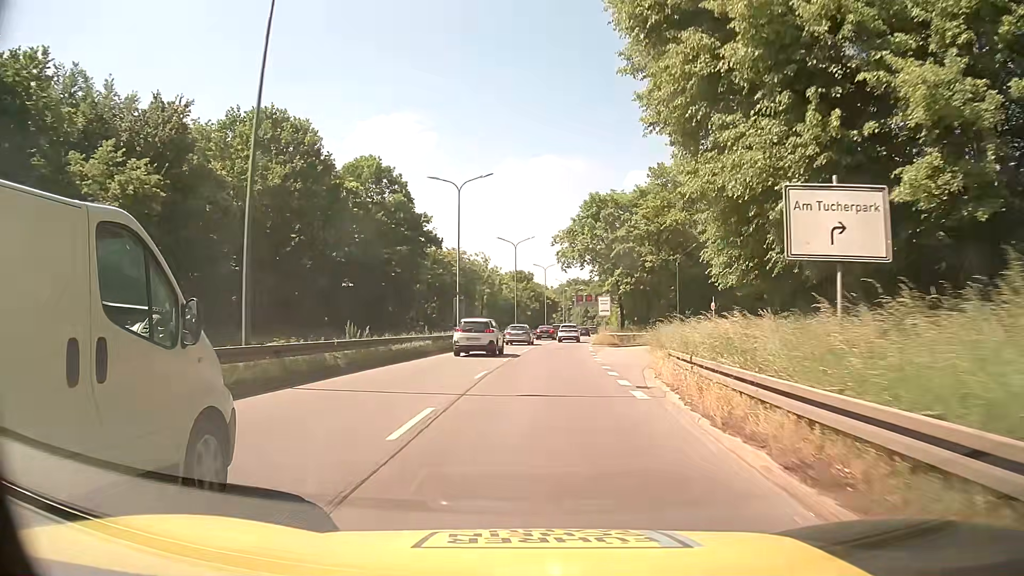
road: trunk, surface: asphalt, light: Day
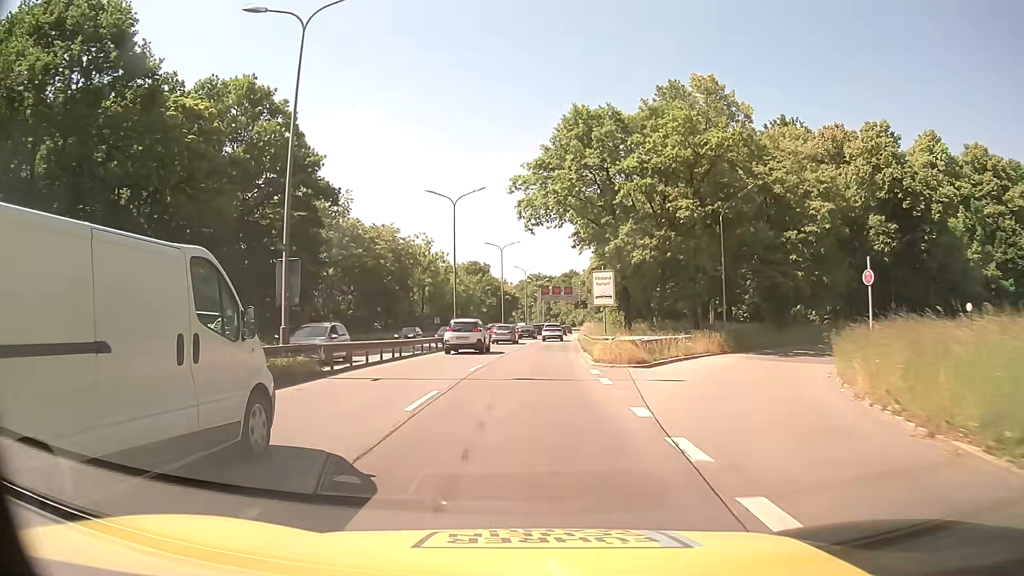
(+0.7, +24.3) m; +4°
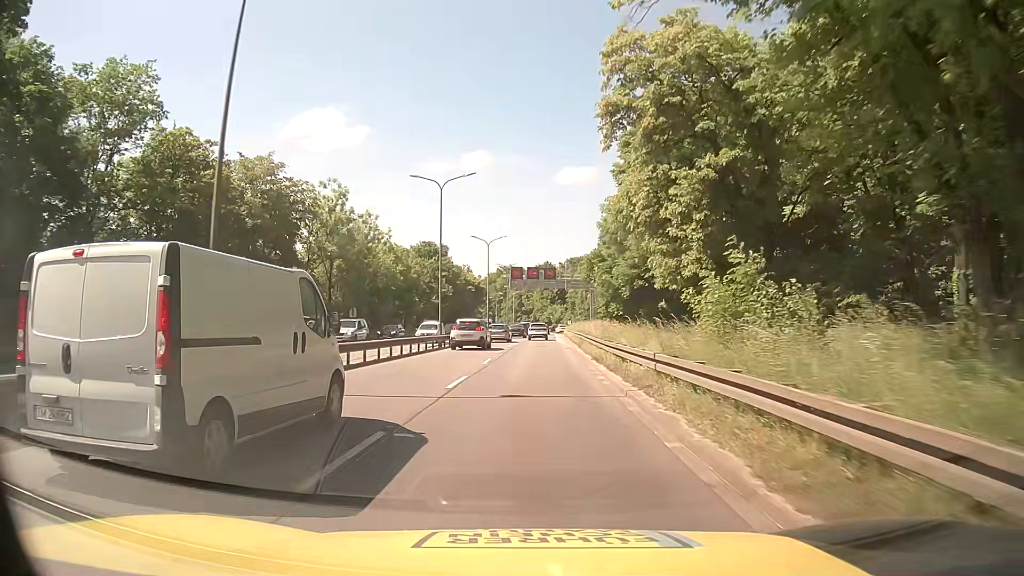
(+0.3, +32.4) m; +2°
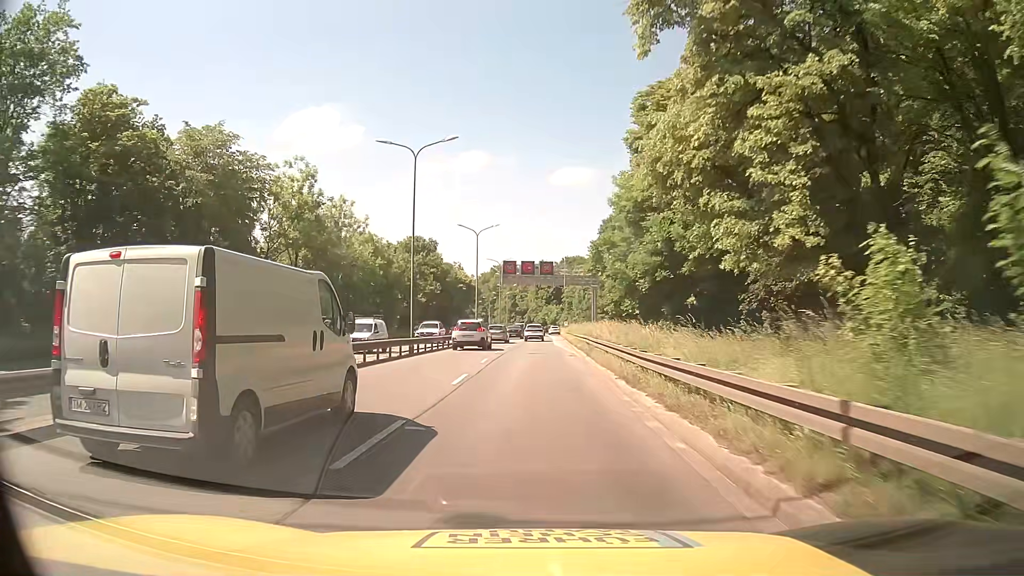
(+0.1, +8.1) m; +1°
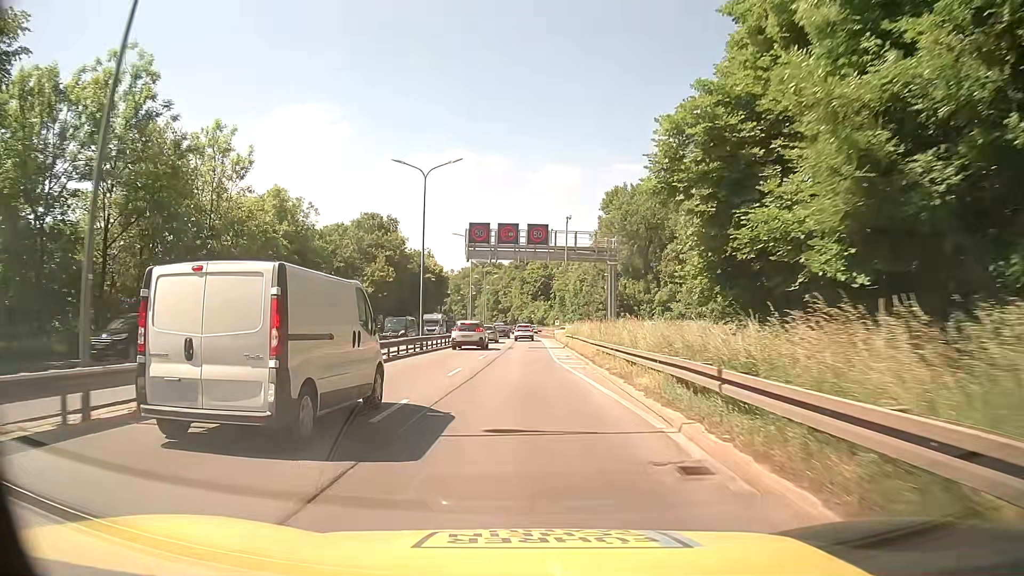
(+0.1, +24.3) m; 0°
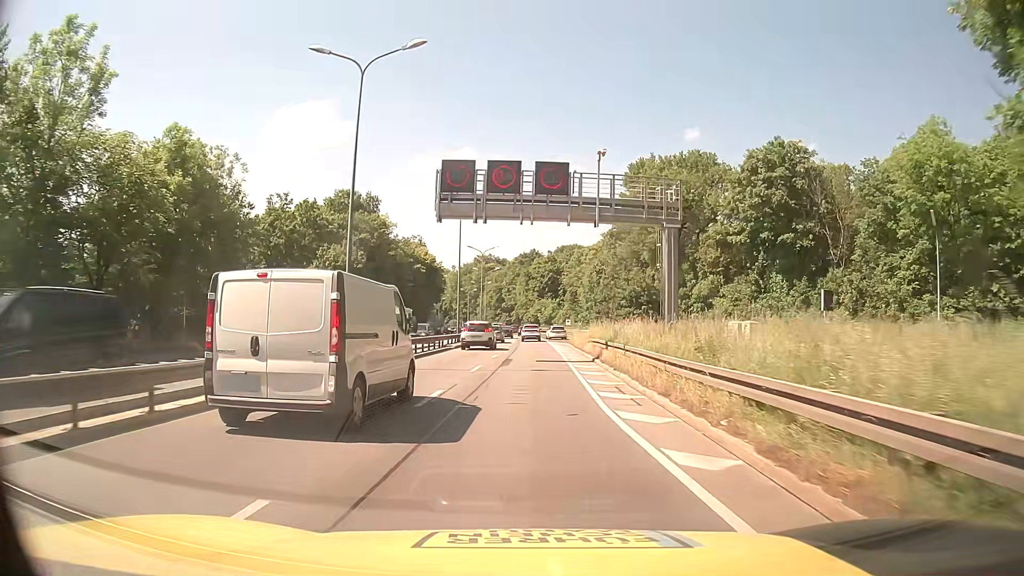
(0.0, +16.2) m; 0°
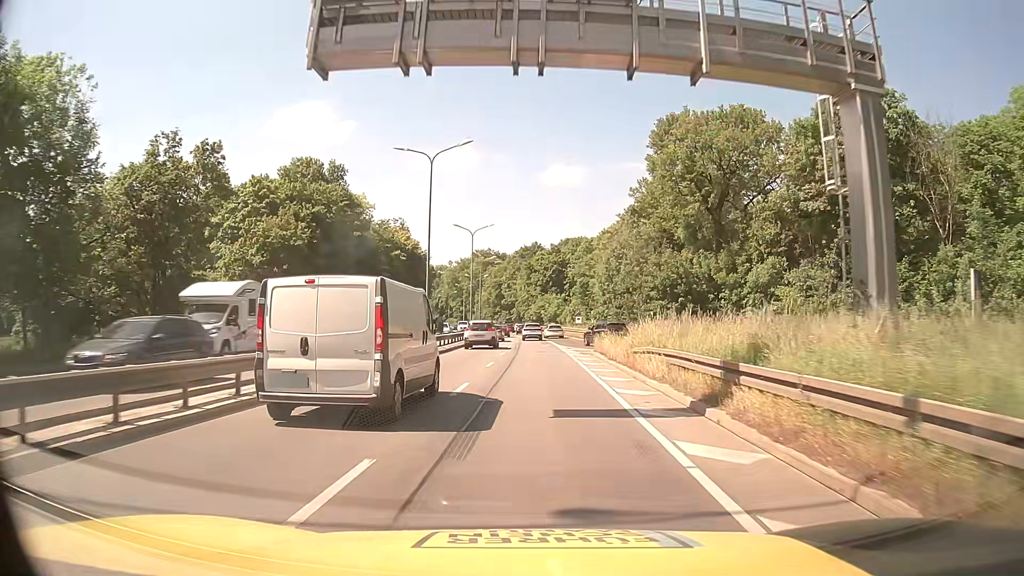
(-0.1, +16.3) m; 0°
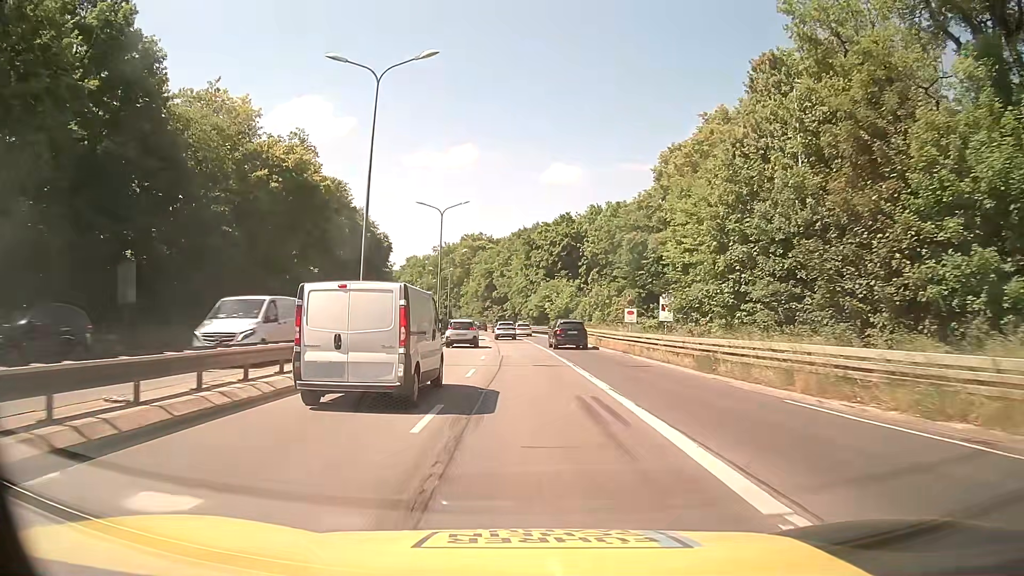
(+0.2, +40.5) m; 0°
(0, +10) (0, +20) (0, +30) (-1, +40) (-1, +50) (-2, +60) (-3, +70) (-4, +80) (-5, +90) (-7, +100) m
